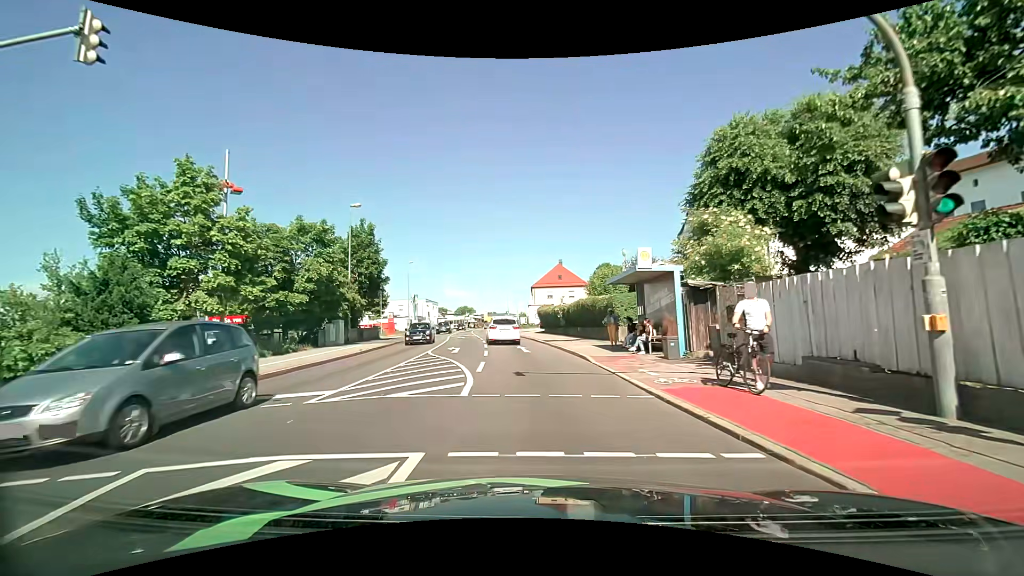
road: tertiary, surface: asphalt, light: Day
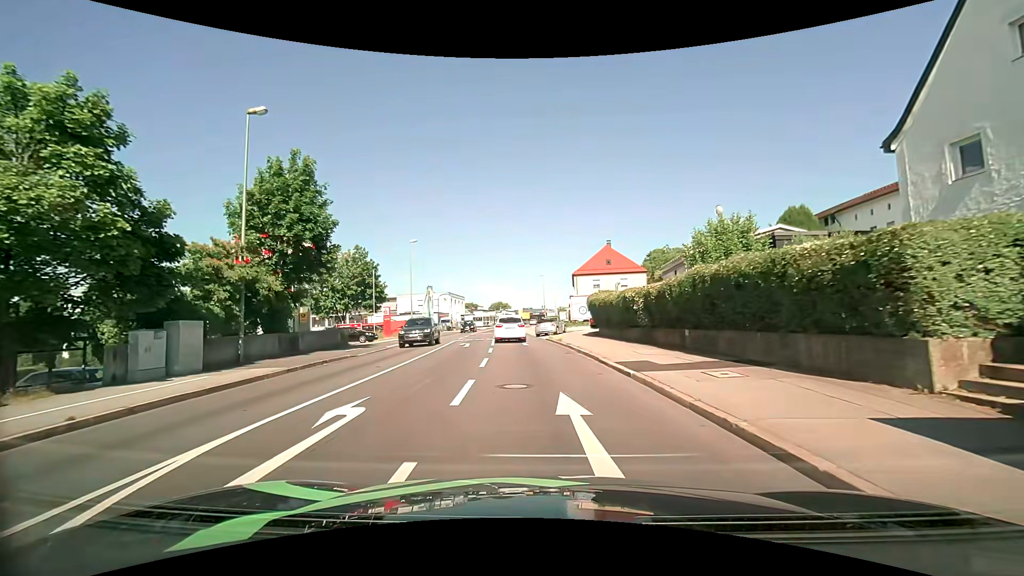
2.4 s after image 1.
(-0.4, +17.9) m; -3°
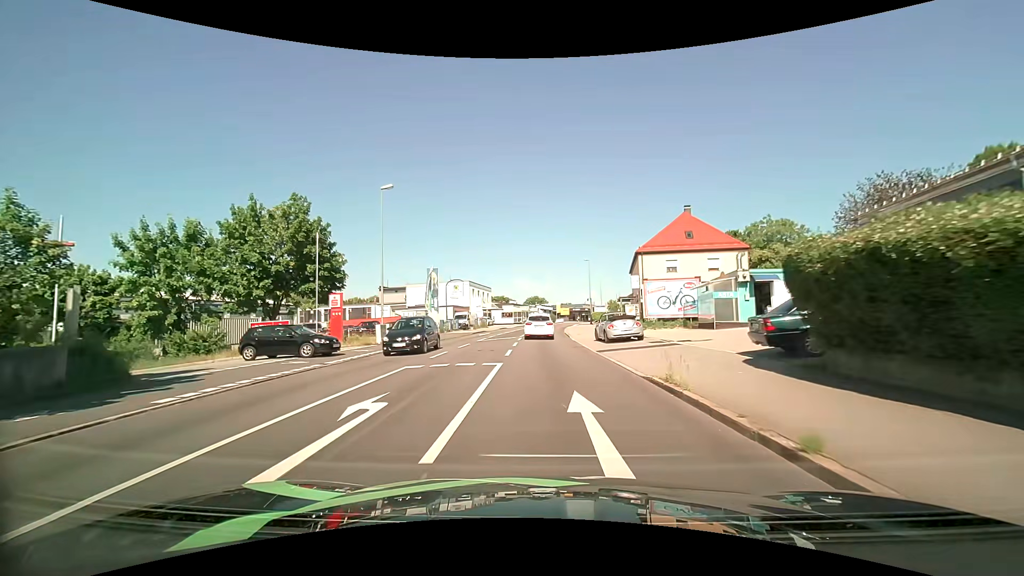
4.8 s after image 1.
(-1.0, +21.2) m; -4°
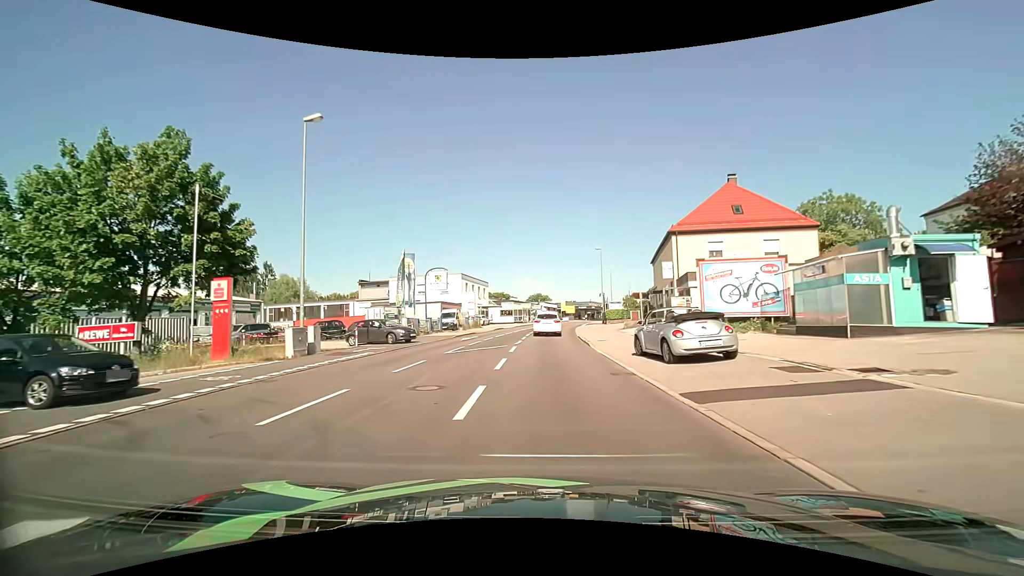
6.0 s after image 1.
(-0.1, +11.3) m; -1°
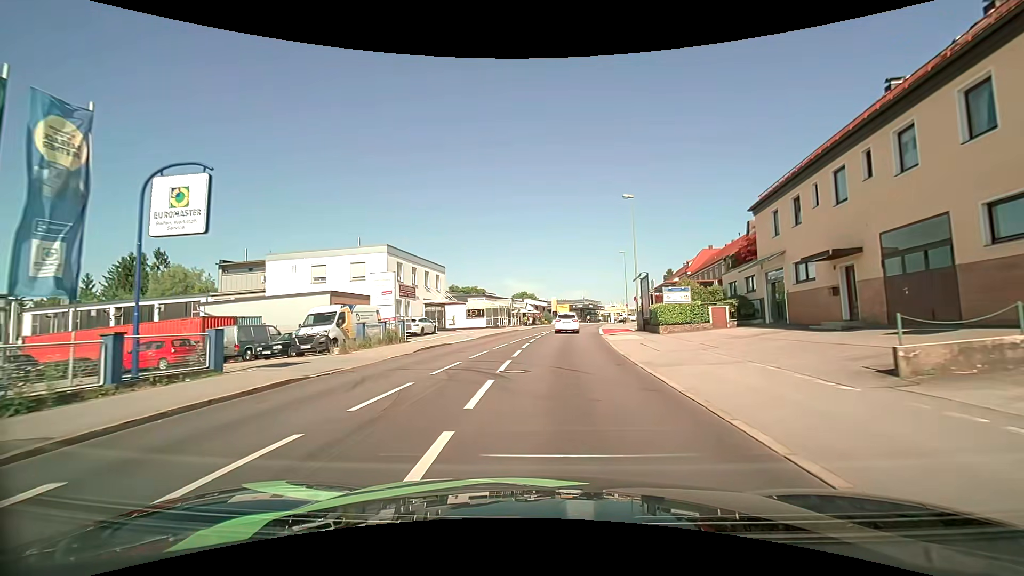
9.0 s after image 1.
(+0.1, +30.1) m; +2°
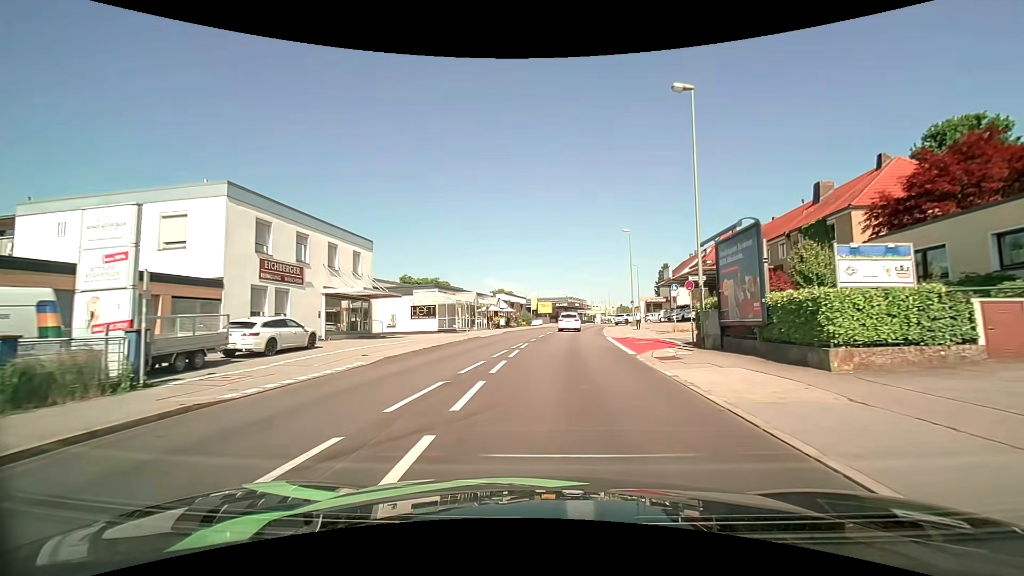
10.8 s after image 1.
(+0.4, +18.5) m; +2°
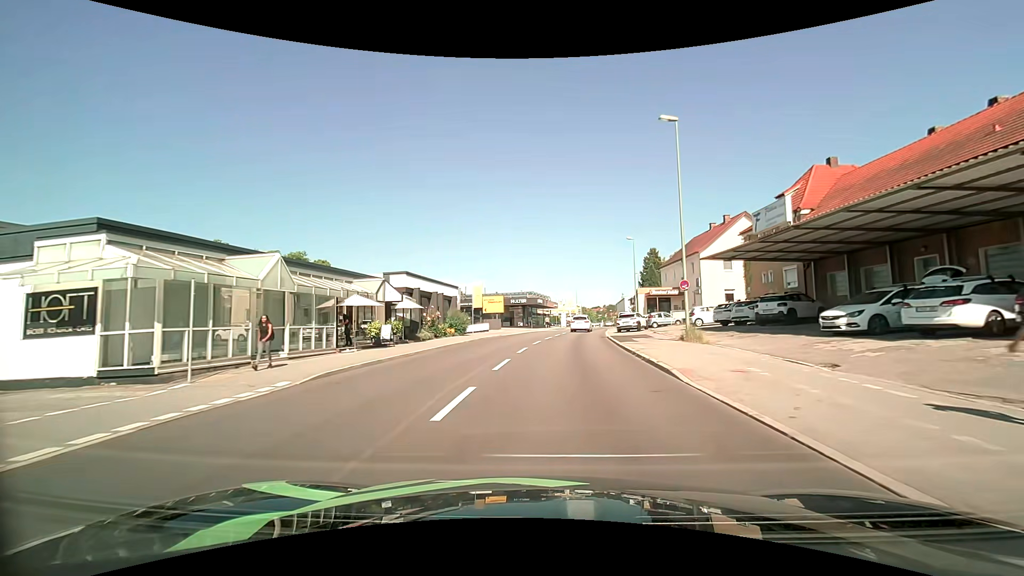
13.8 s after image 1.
(+1.3, +30.8) m; +5°
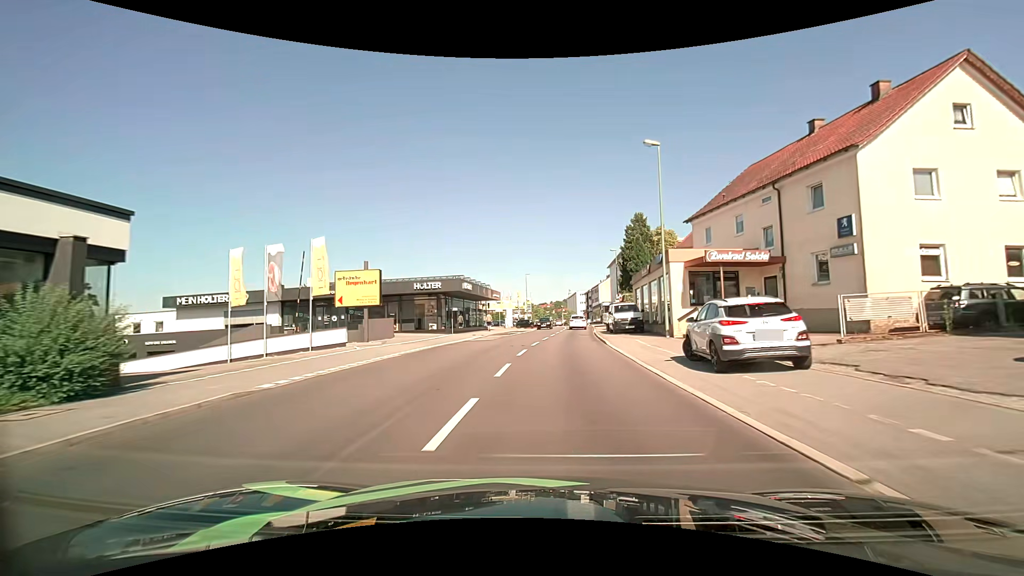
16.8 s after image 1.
(+1.6, +31.3) m; +6°
(0, +10) (+1, +20) (+1, +30) (+2, +40) (+3, +50) (+4, +60) (+5, +70) (+8, +79) (+18, +82) (+28, +81) m
